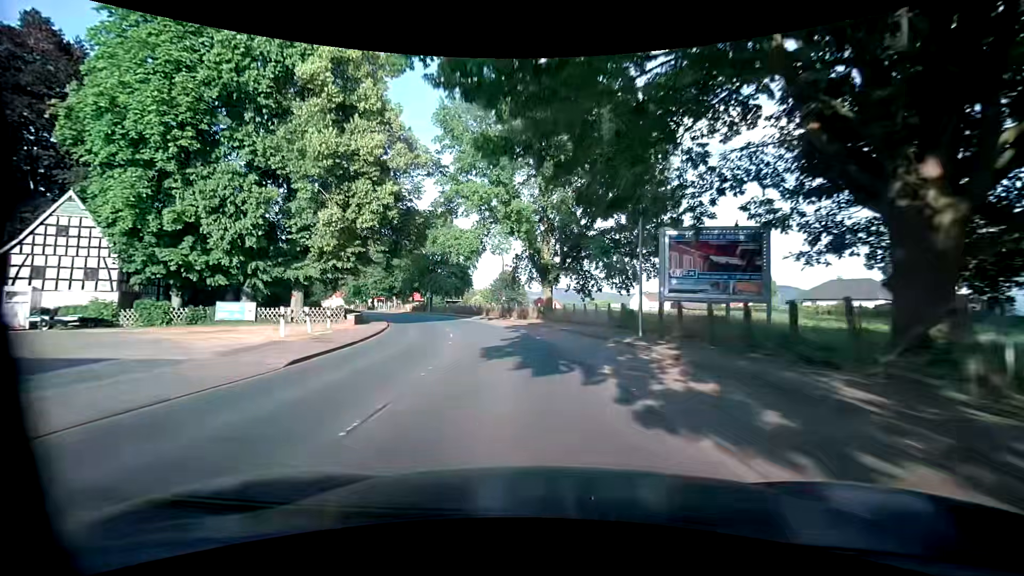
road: primary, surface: asphalt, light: Day
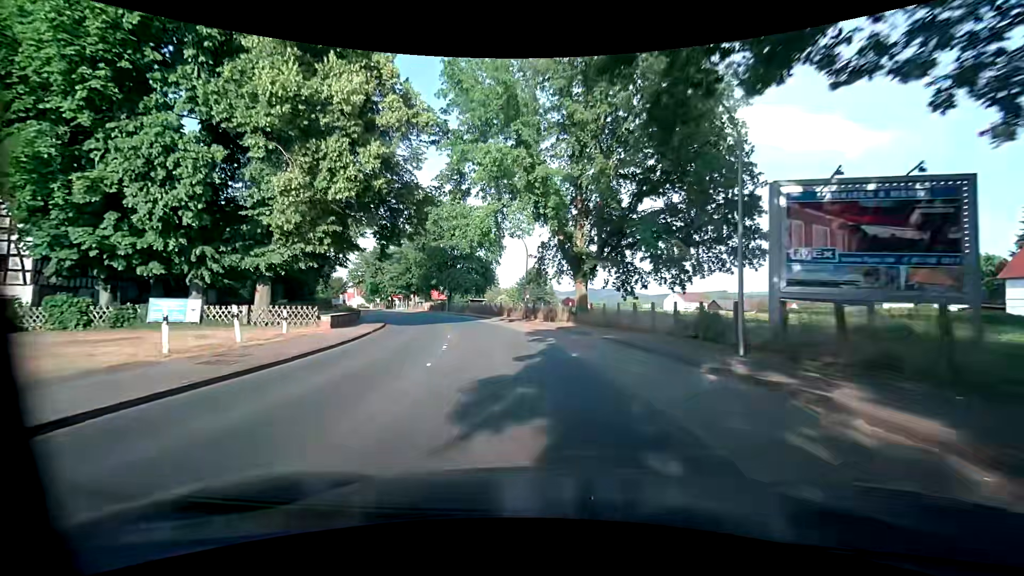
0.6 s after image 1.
(-0.1, +7.7) m; -2°
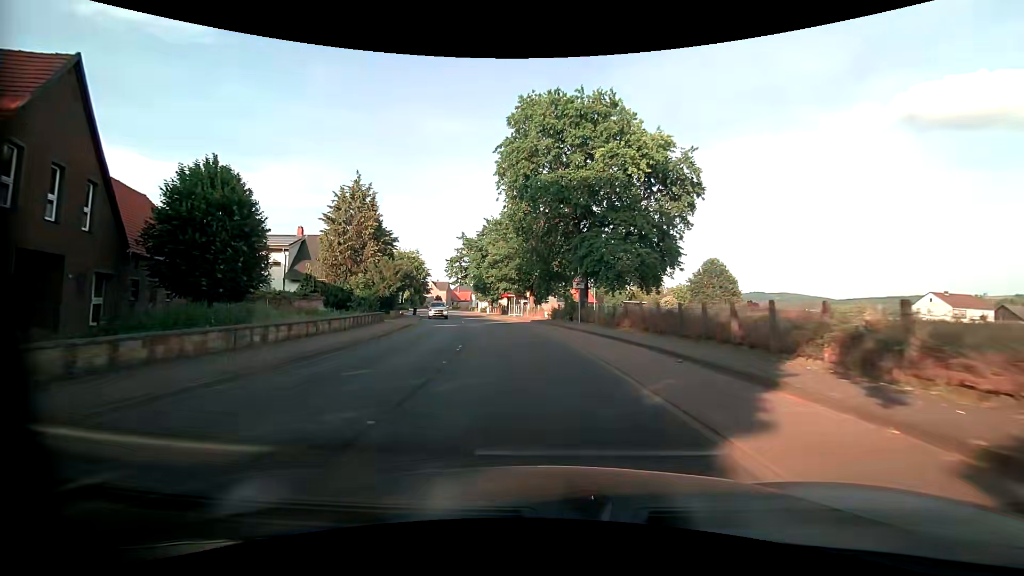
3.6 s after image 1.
(-5.7, +36.7) m; -17°
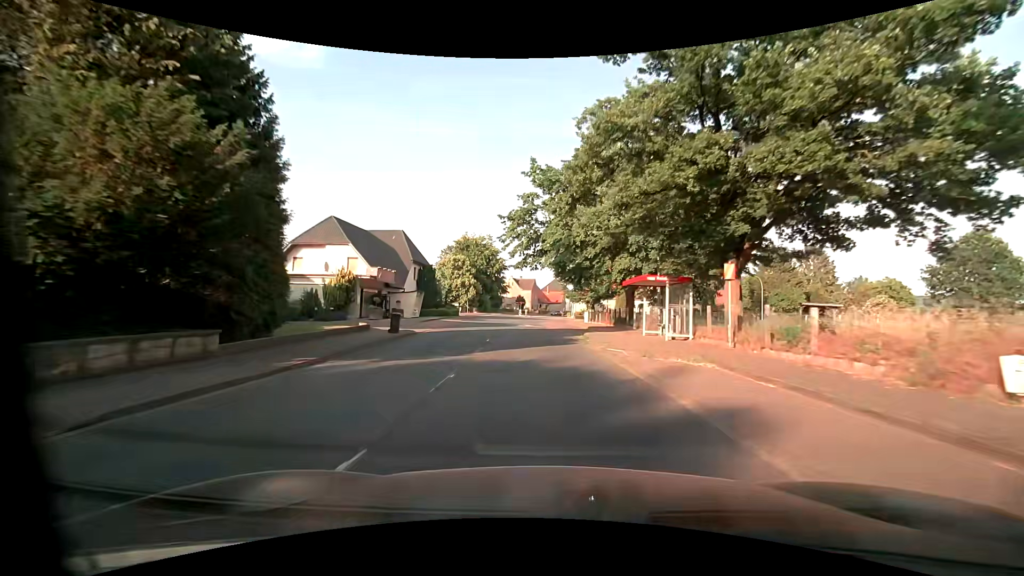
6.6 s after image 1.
(-4.5, +38.1) m; -11°
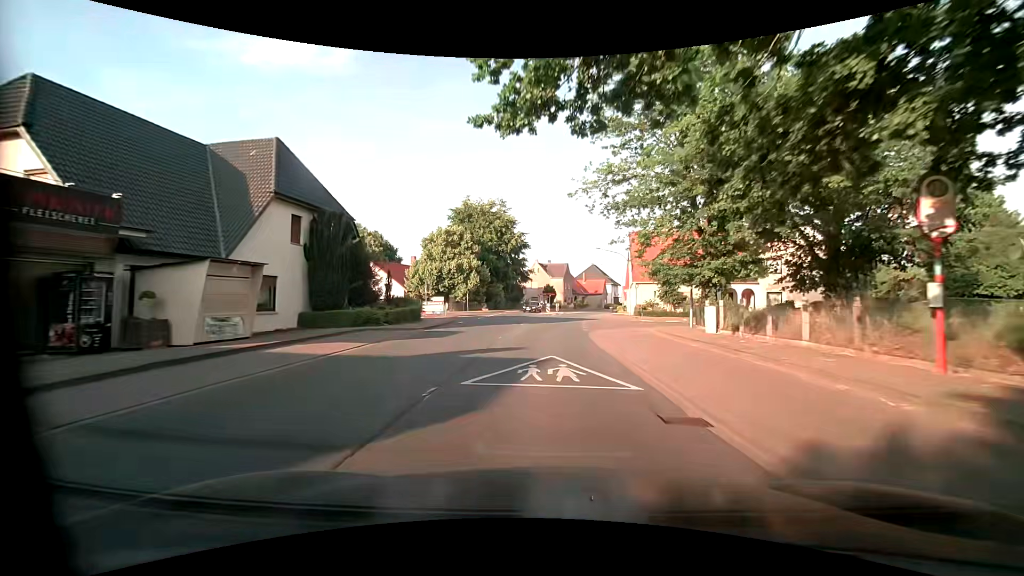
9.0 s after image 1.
(-1.4, +31.8) m; -4°
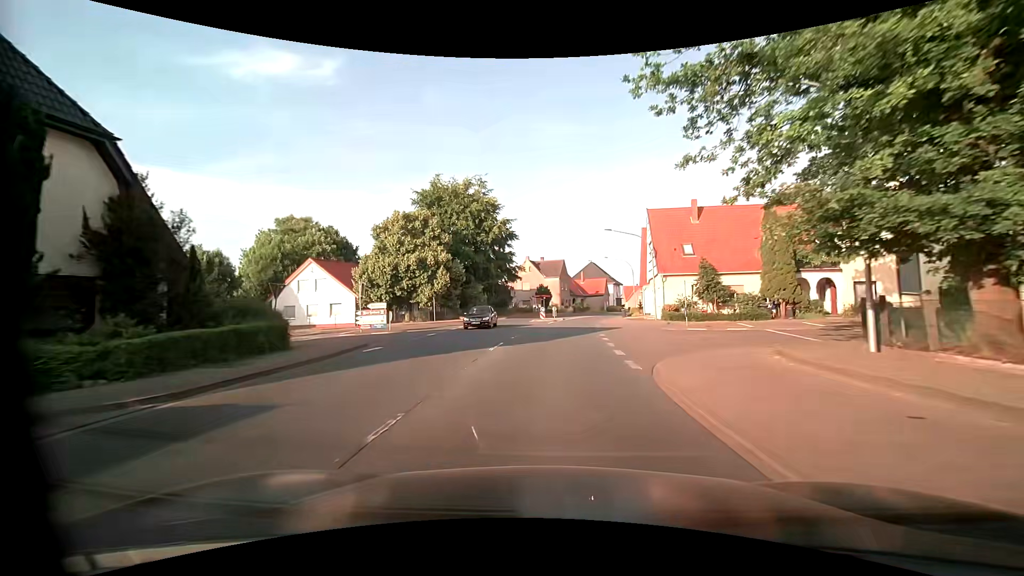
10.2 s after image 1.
(-0.1, +15.6) m; 0°
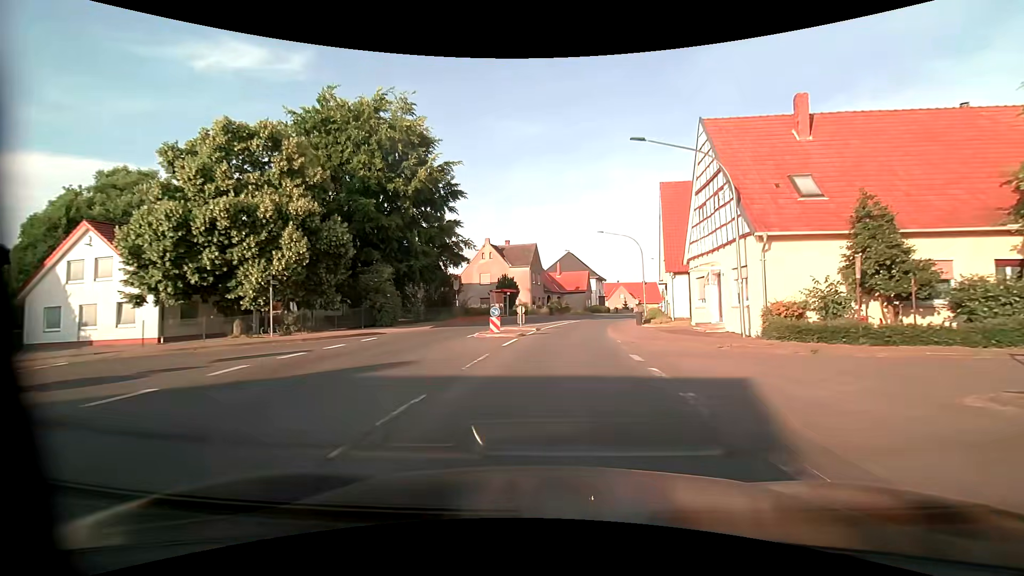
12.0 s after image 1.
(+0.4, +23.0) m; +3°
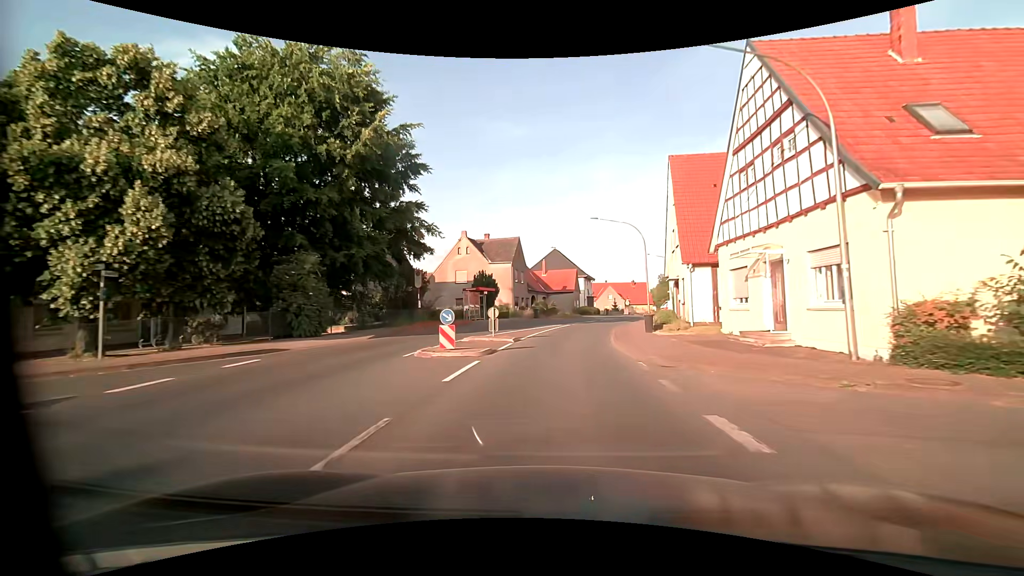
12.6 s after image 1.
(+0.2, +7.5) m; +2°
(0, +10) (+1, +20) (+2, +30) (+4, +40) (+7, +49) (+10, +59) (+13, +68) (+17, +77) (+21, +87) (+25, +96) m
